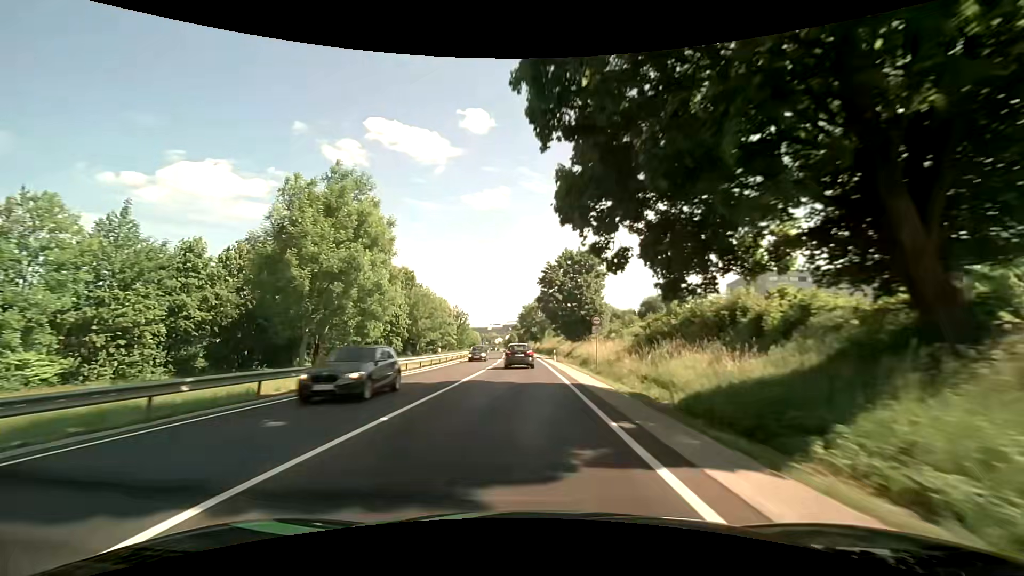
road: primary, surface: asphalt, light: Day
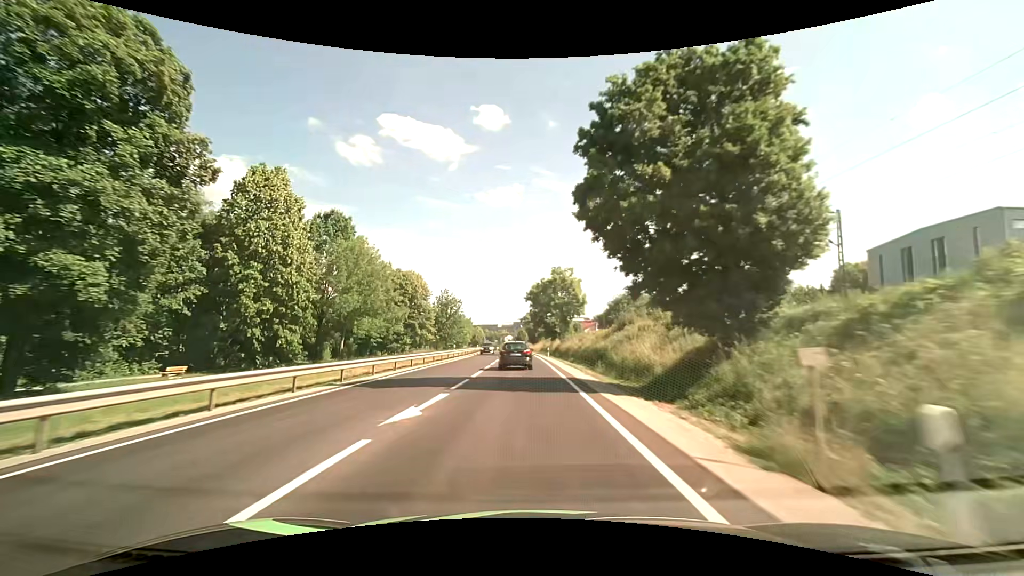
(-0.4, +39.2) m; -1°
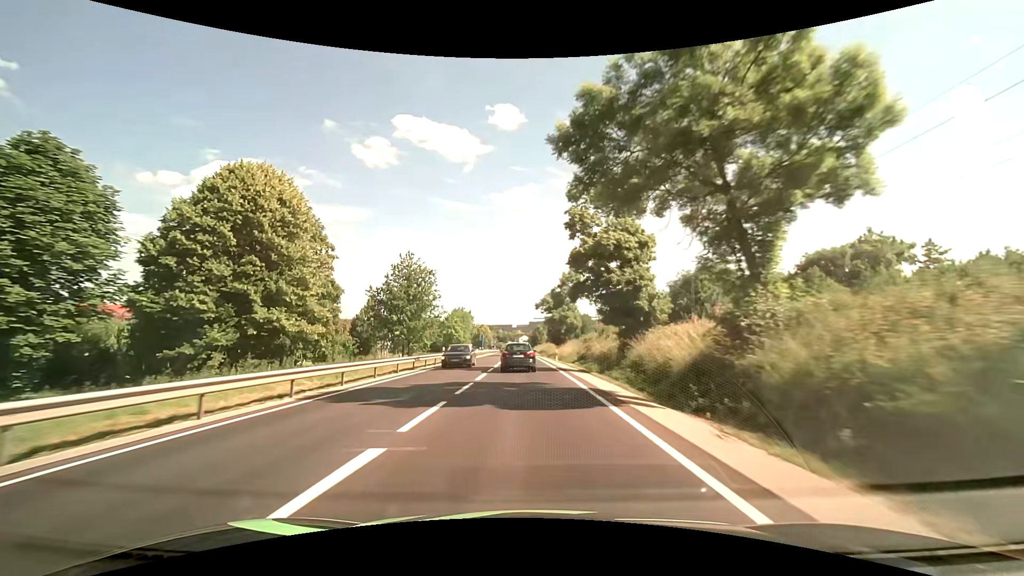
(-1.0, +49.1) m; -2°
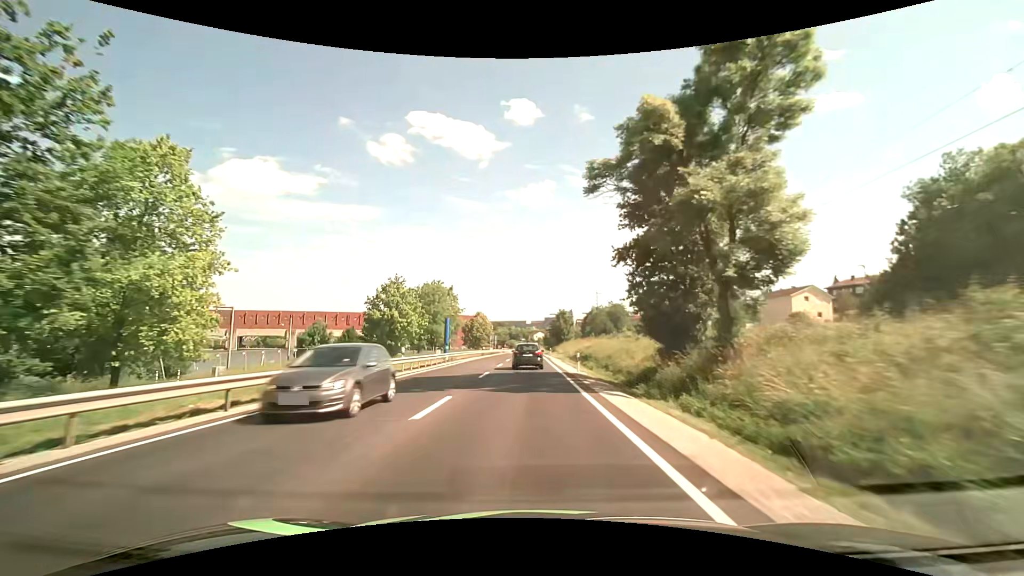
(-0.8, +59.2) m; -2°
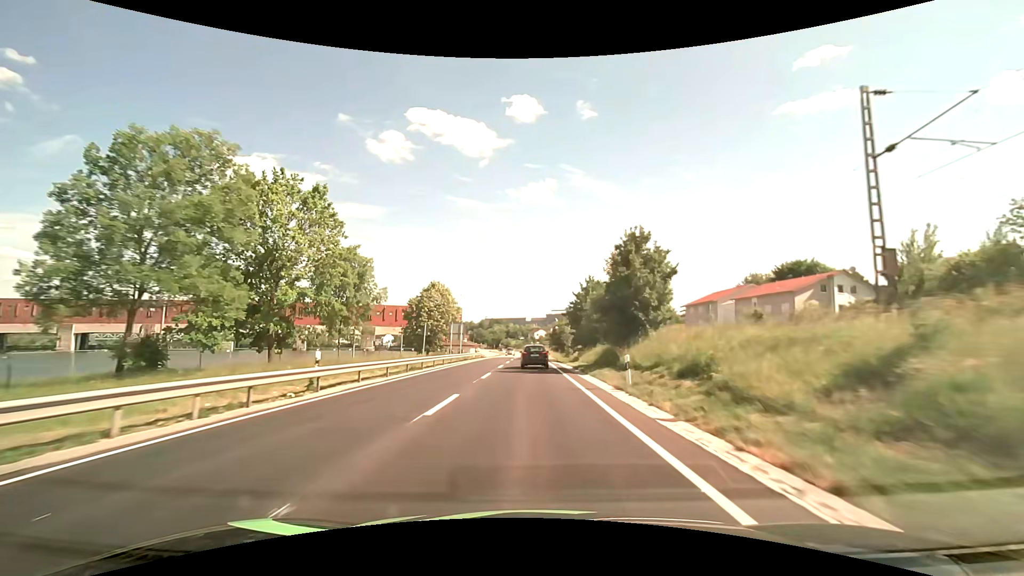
(-0.2, +59.7) m; 0°
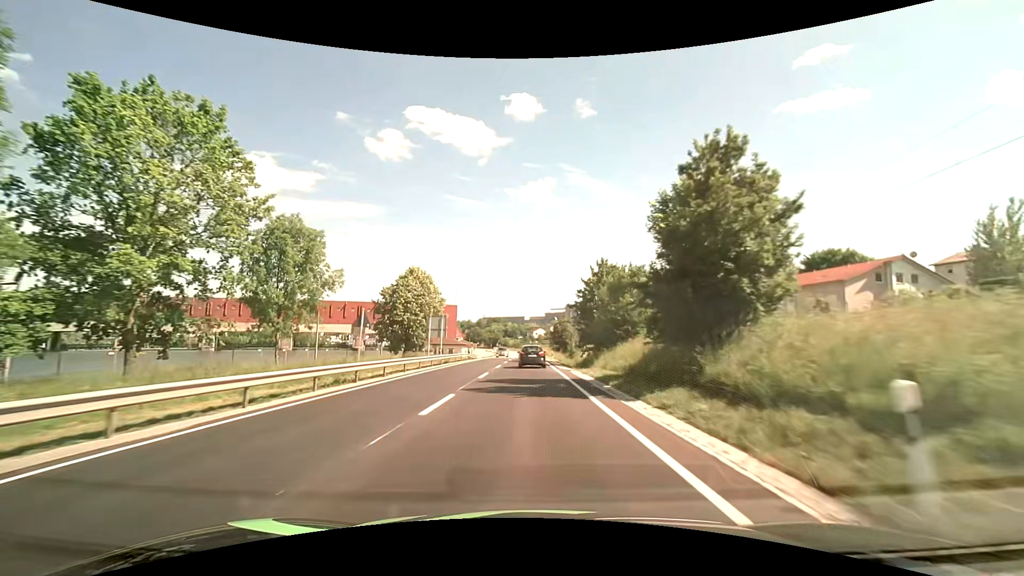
(0.0, +12.0) m; 0°
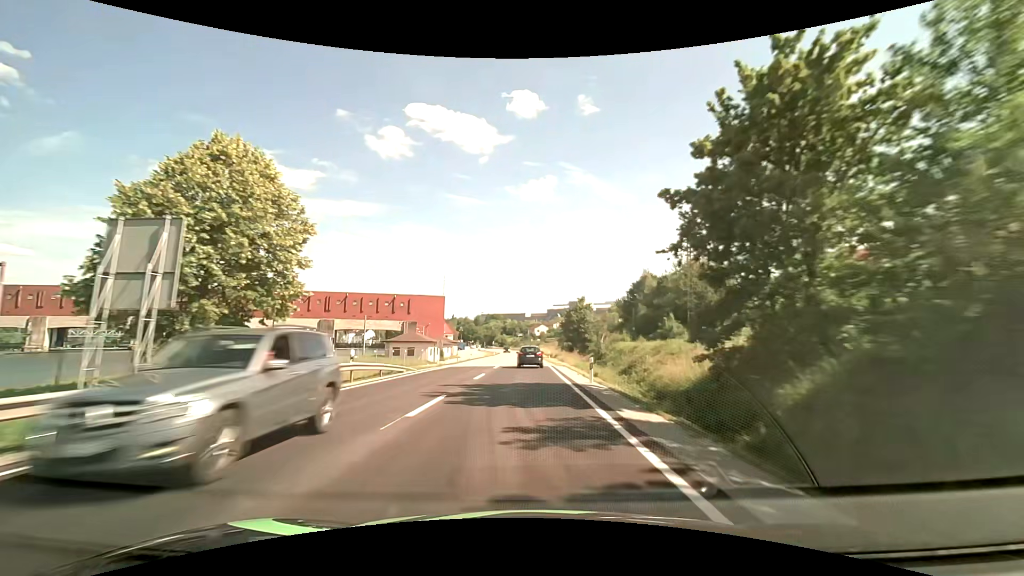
(-0.1, +36.3) m; 0°
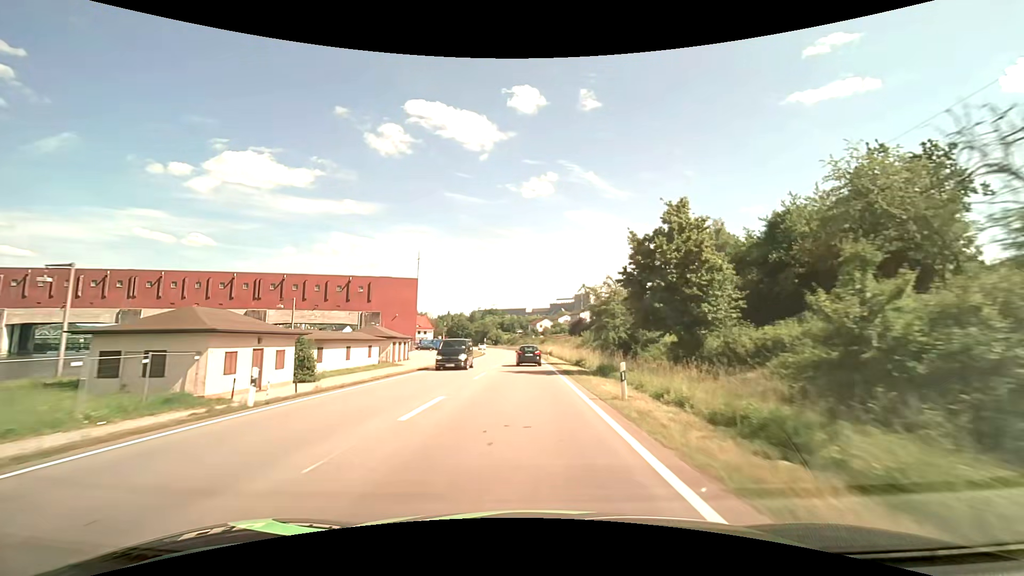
(0.0, +48.7) m; 0°
